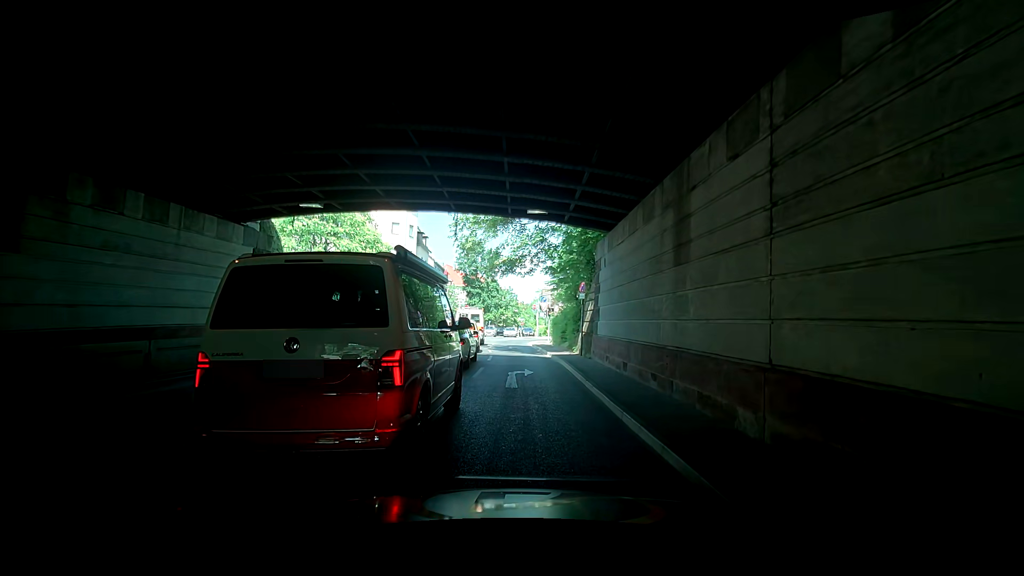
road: unclassified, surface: asphalt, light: Day
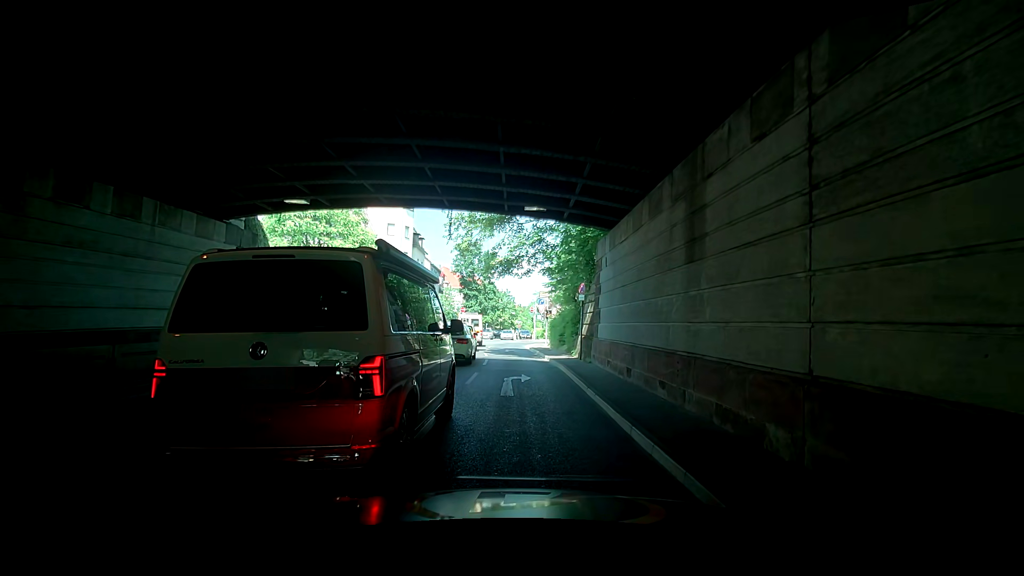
(0.0, +0.8) m; 0°
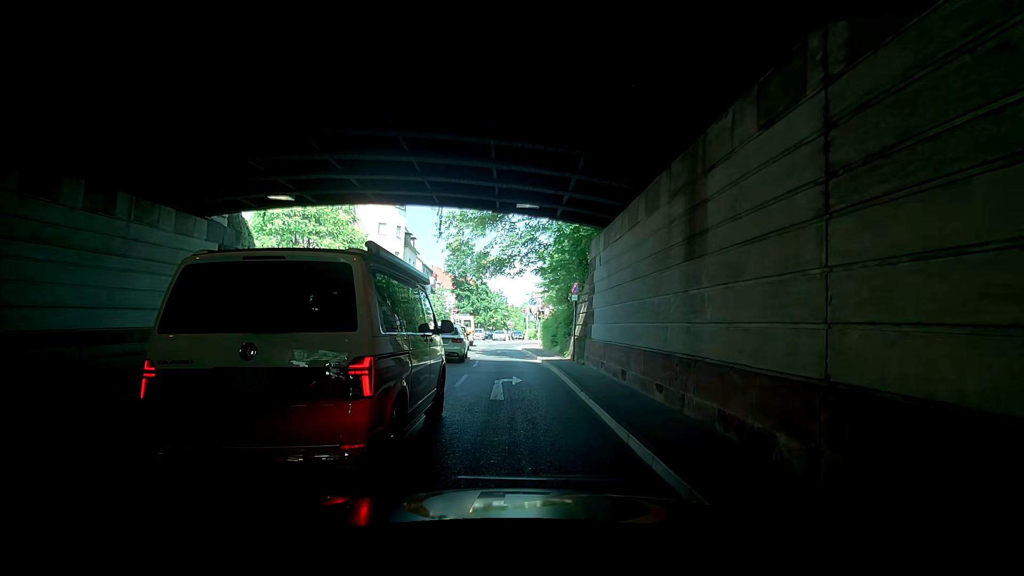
(0.0, +0.5) m; 0°
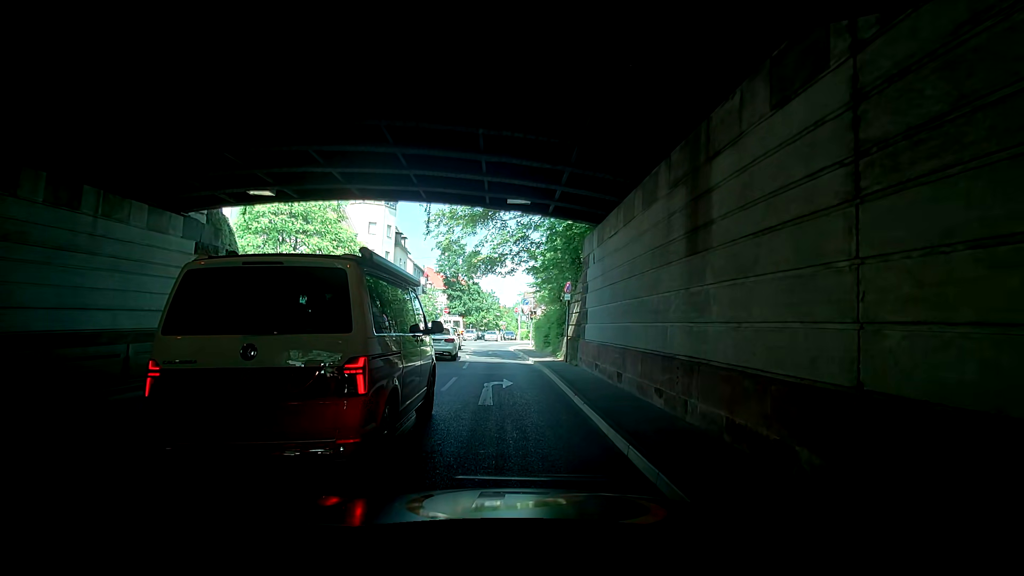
(0.0, +0.6) m; 0°
